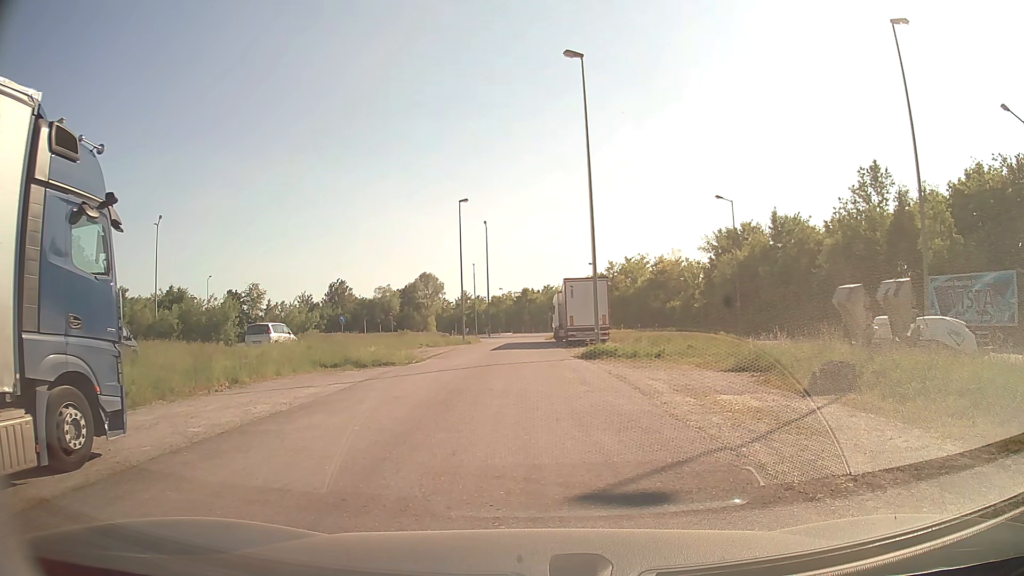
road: service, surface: asphalt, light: Day
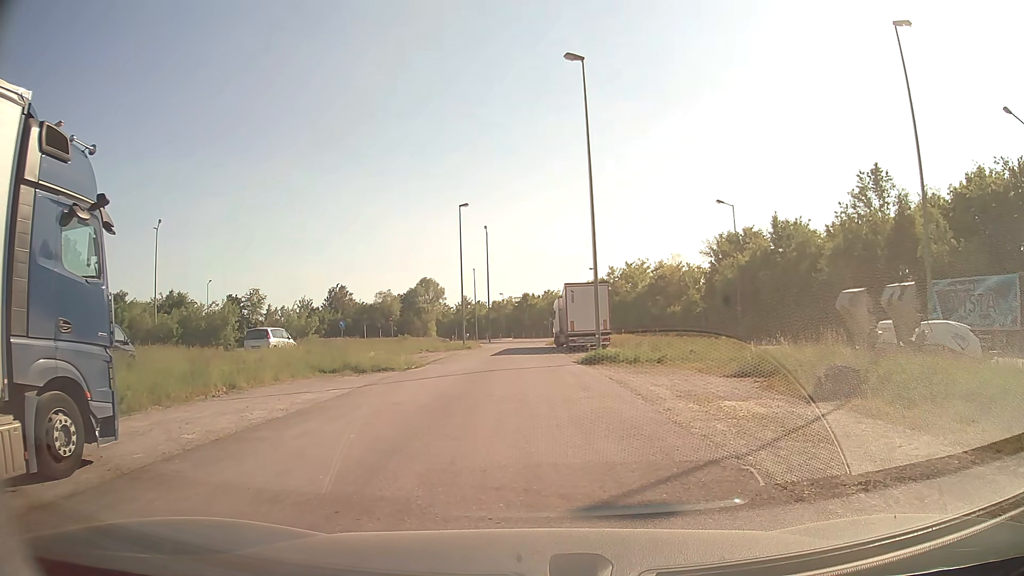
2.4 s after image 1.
(0.0, +0.2) m; 0°
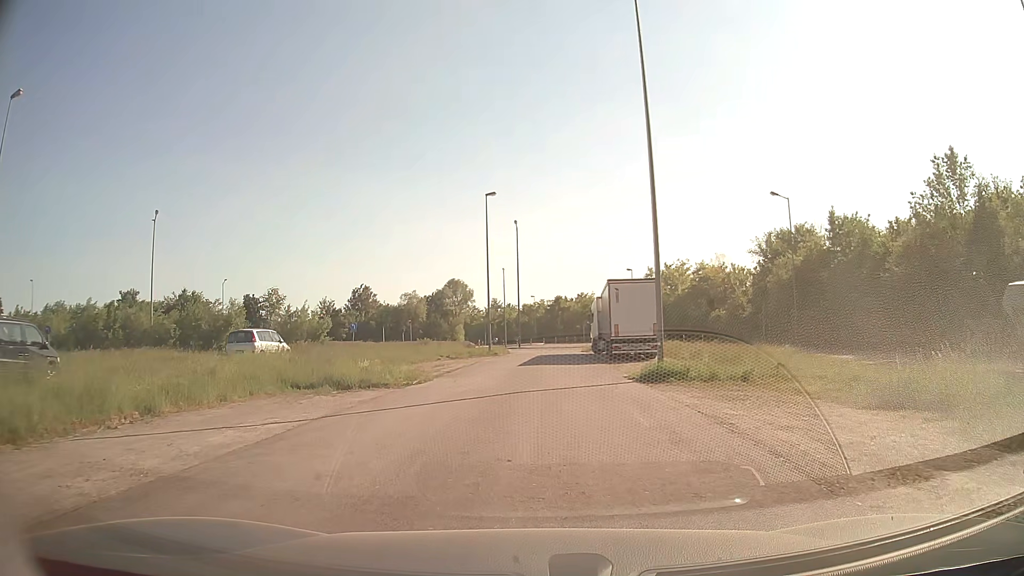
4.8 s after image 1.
(-0.2, +6.7) m; -2°
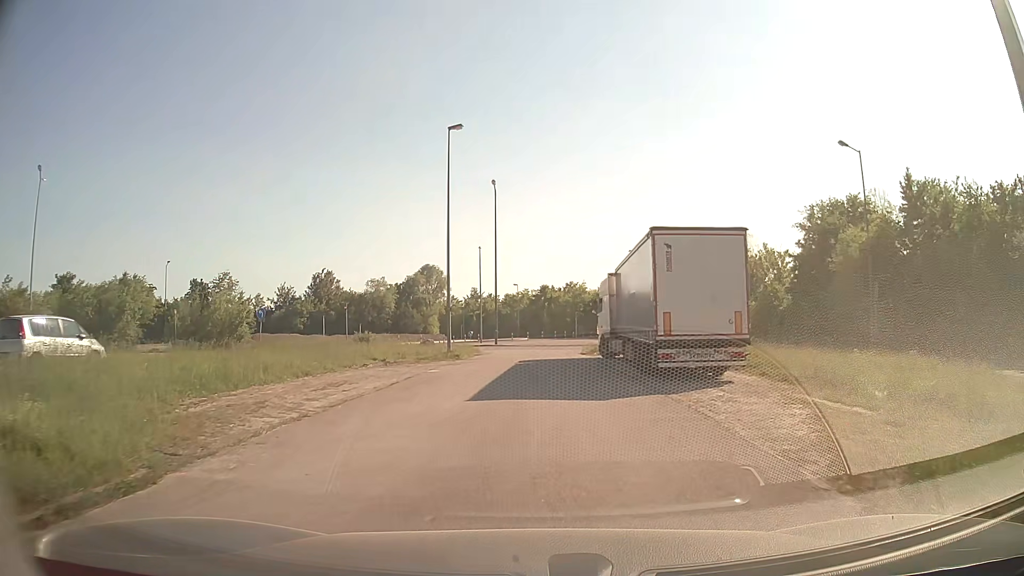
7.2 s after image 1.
(+0.1, +16.0) m; +1°
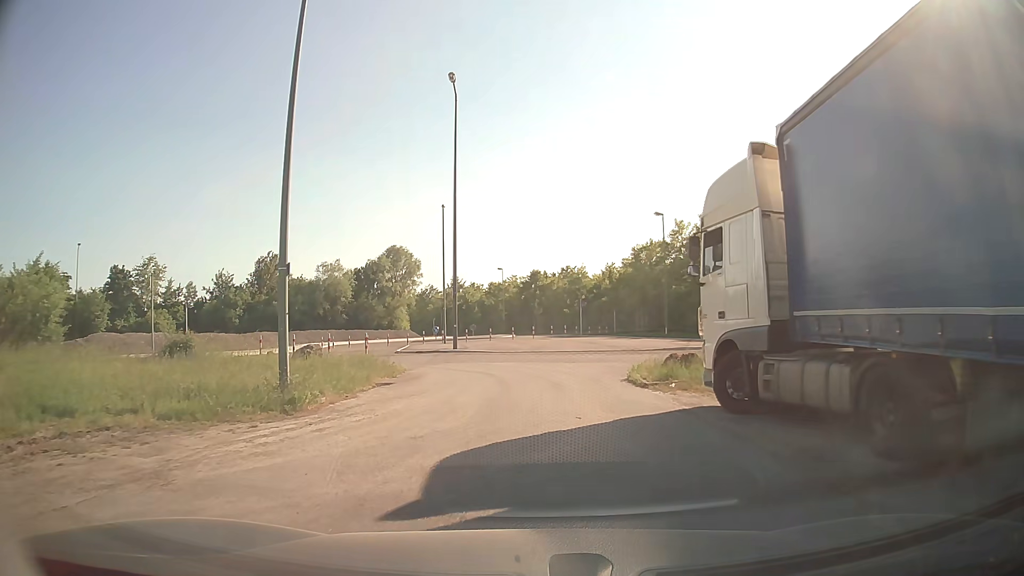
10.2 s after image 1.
(+0.1, +21.9) m; +1°
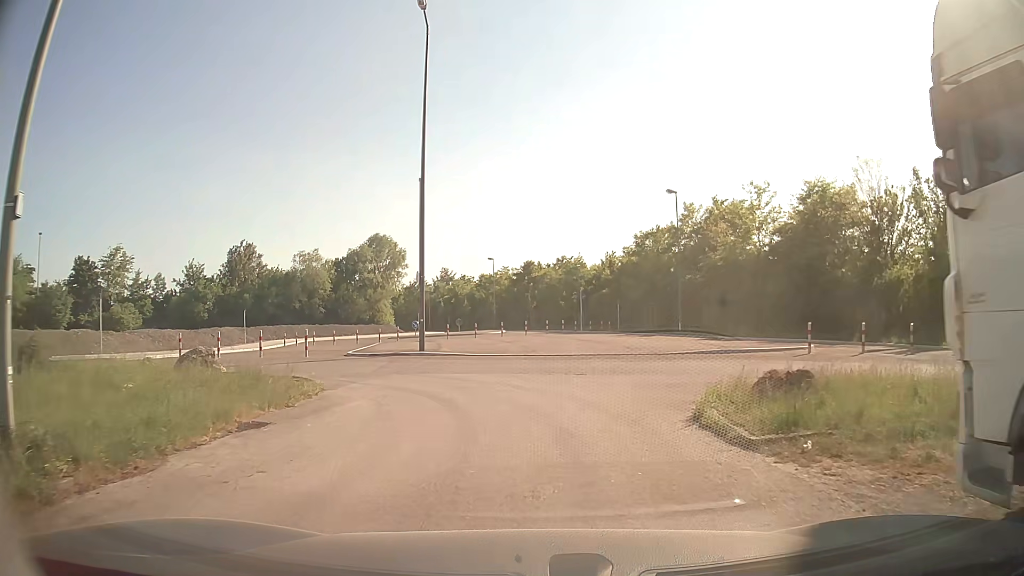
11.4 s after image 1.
(0.0, +7.3) m; 0°
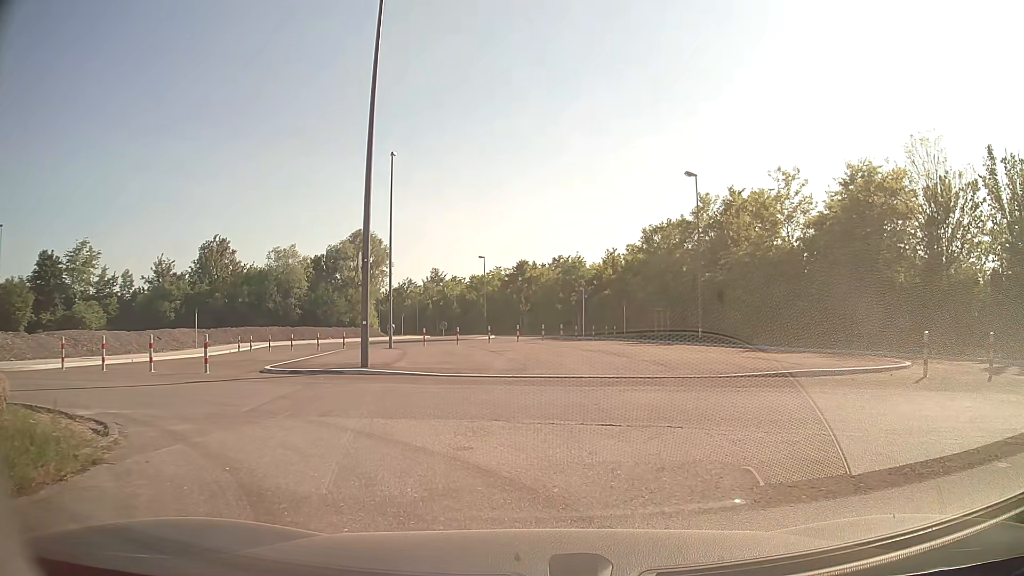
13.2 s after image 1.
(+0.1, +7.0) m; 0°
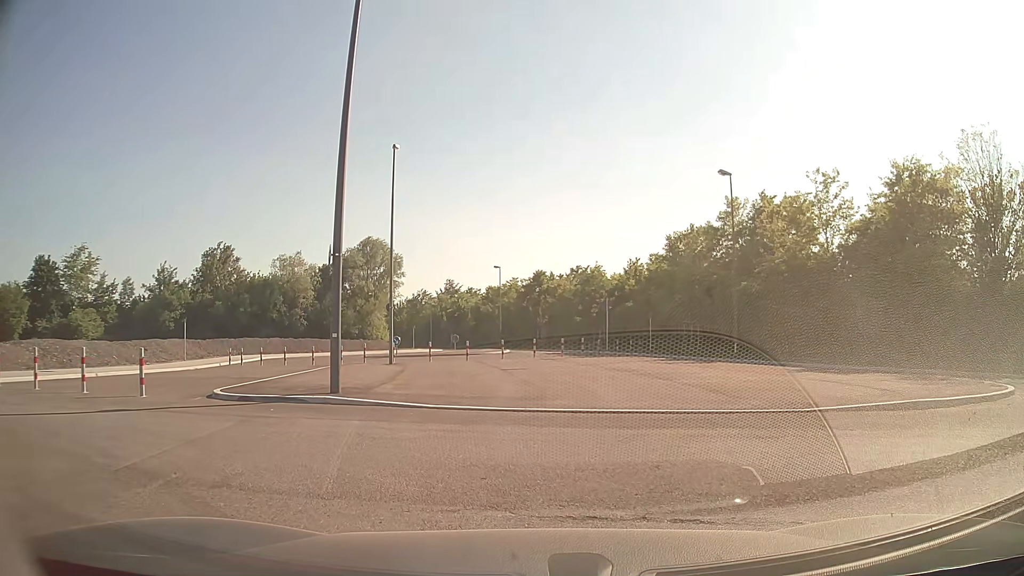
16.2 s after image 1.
(0.0, +3.8) m; -1°
